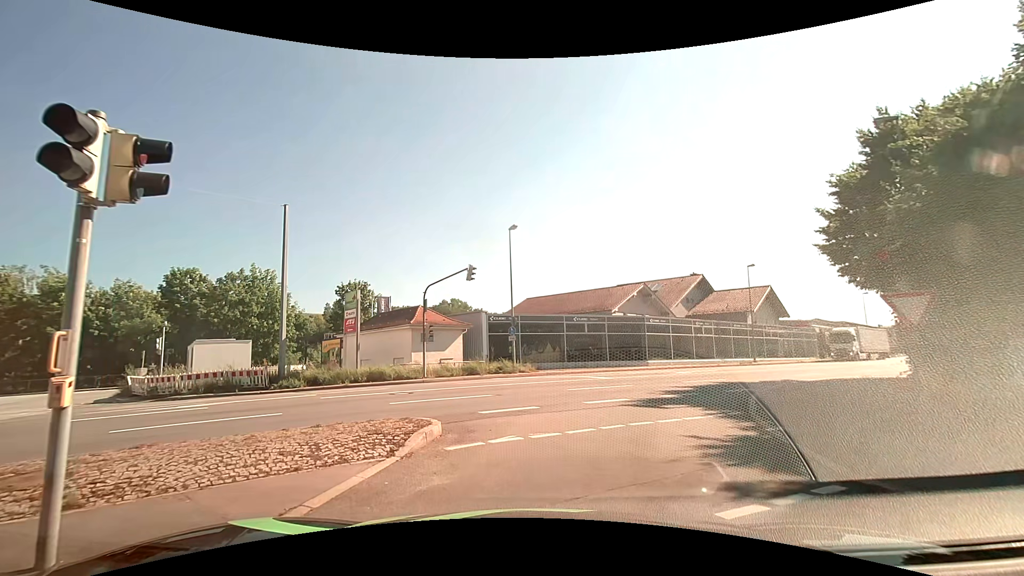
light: Day
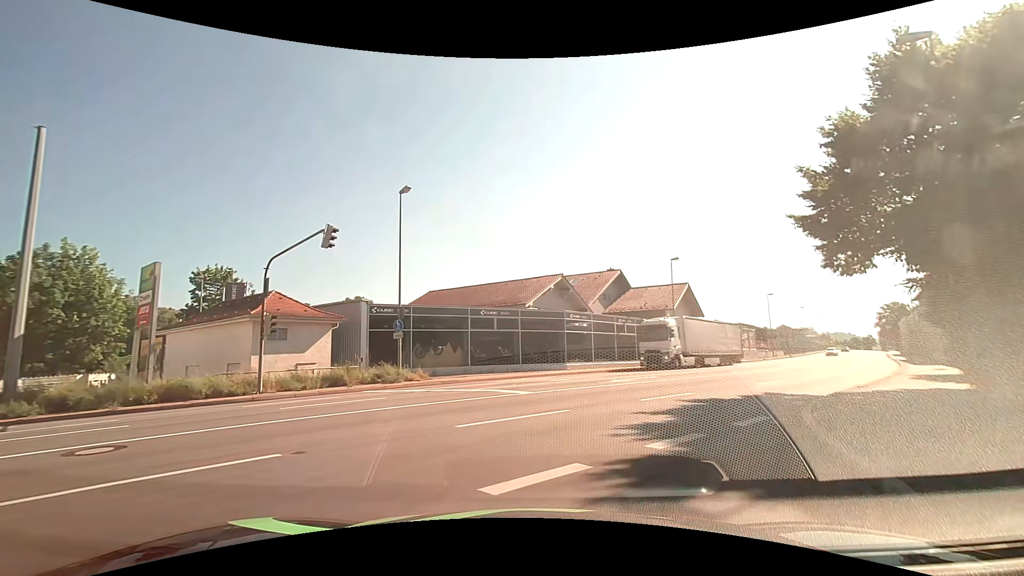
(+0.6, +7.9) m; +11°
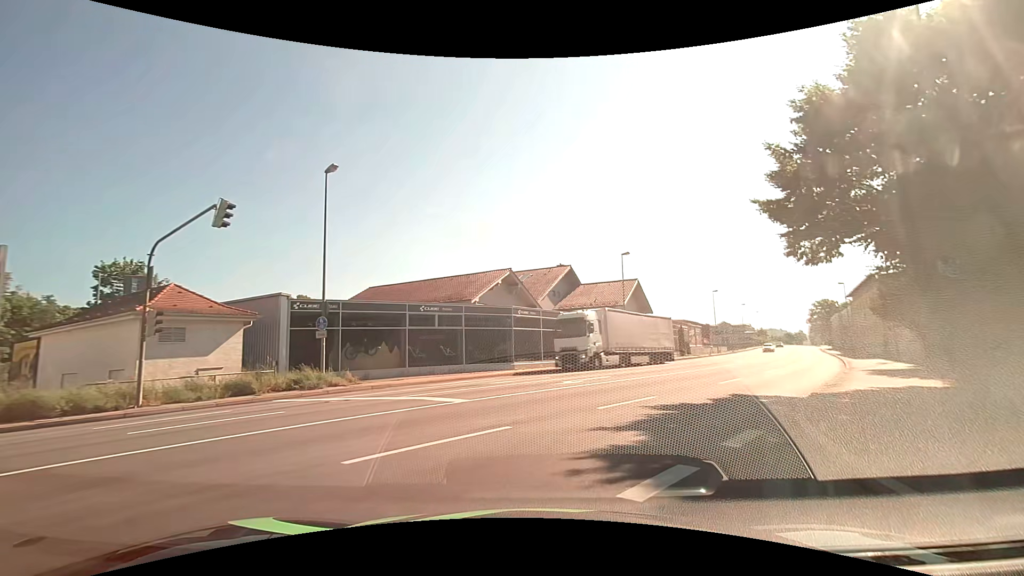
(+0.1, +2.6) m; +5°
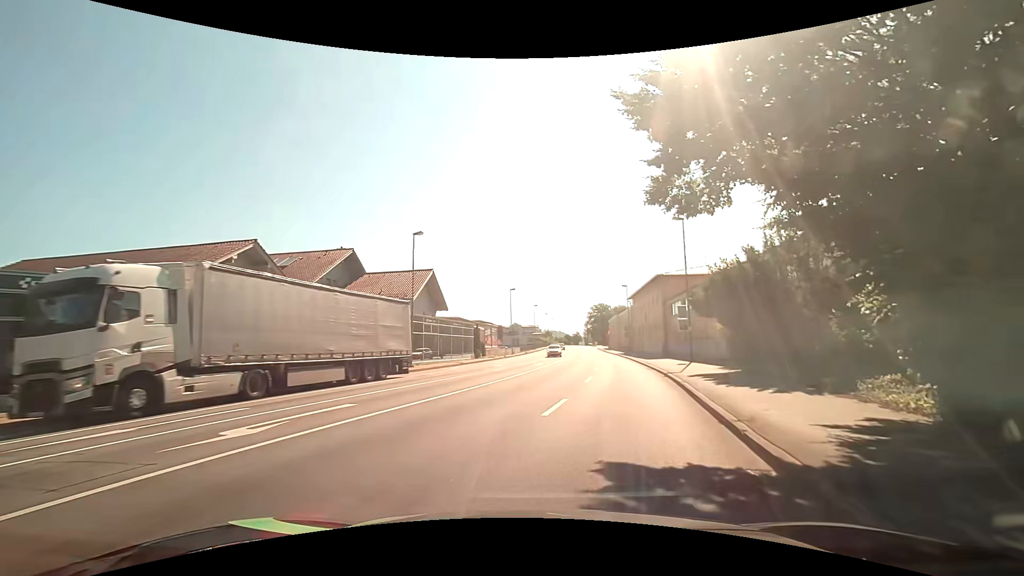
(+1.9, +9.6) m; +22°
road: tertiary_link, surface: asphalt
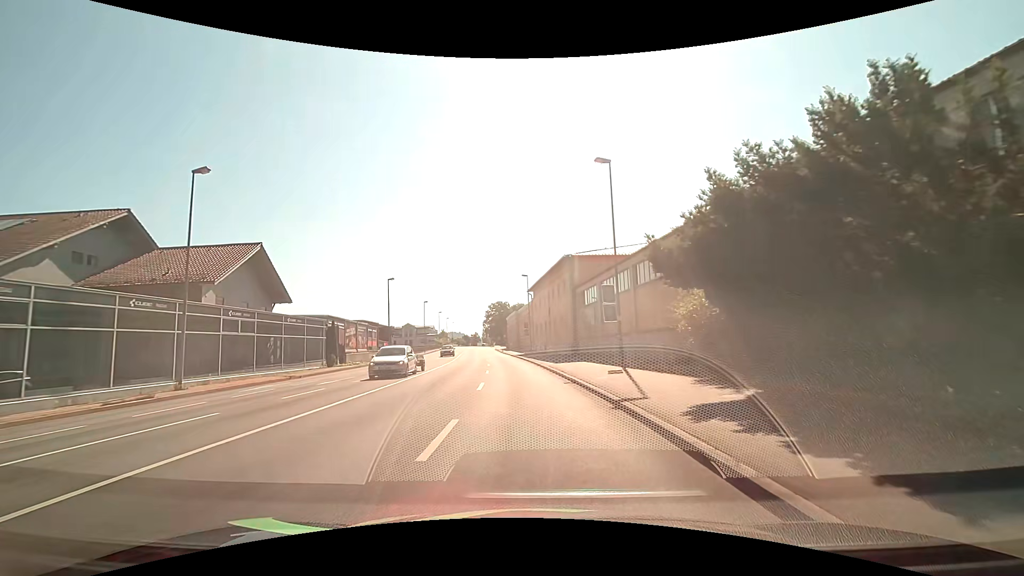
(+1.8, +12.9) m; +13°
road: primary
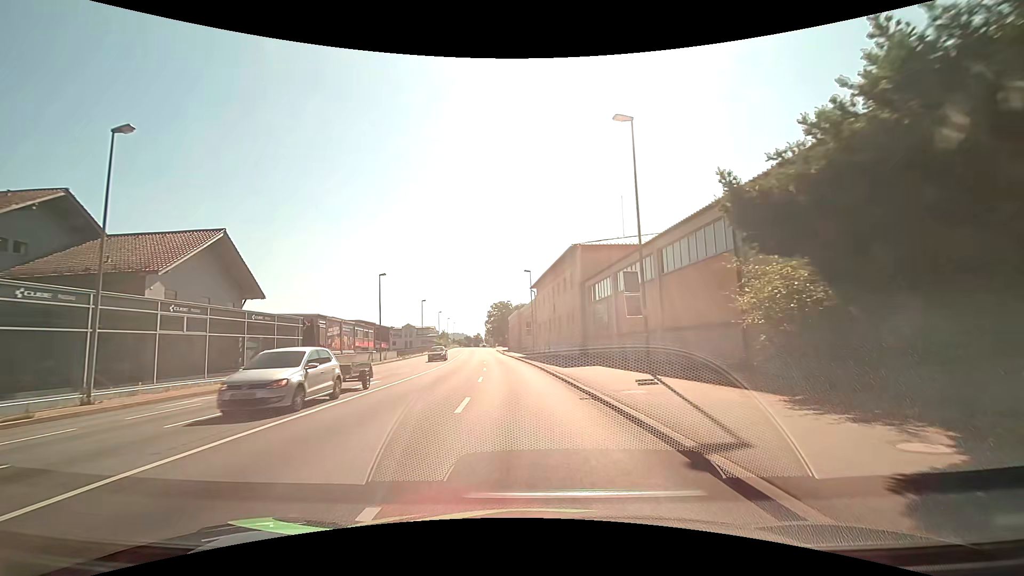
(0.0, +4.9) m; 0°
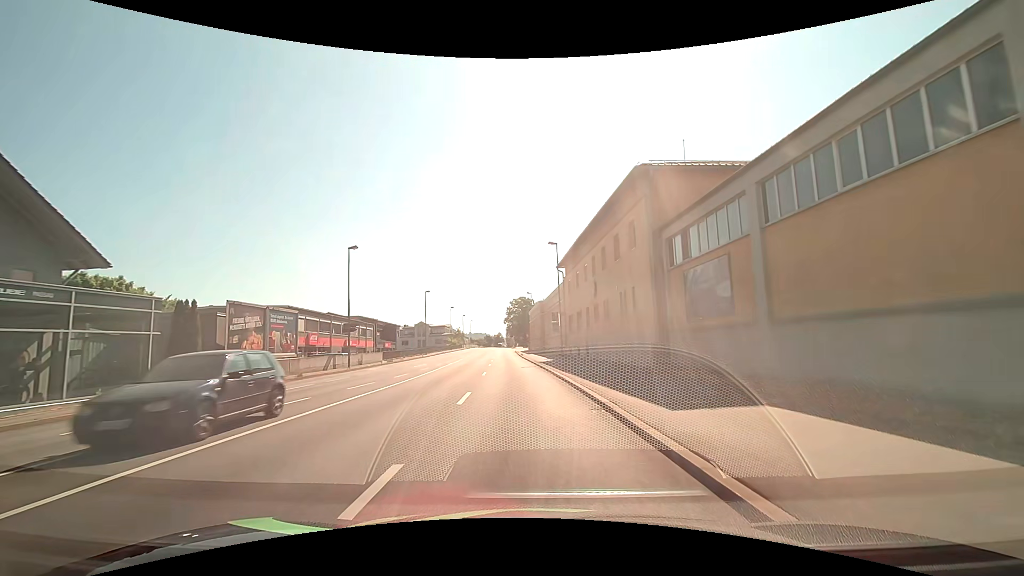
(-0.4, +16.8) m; -3°
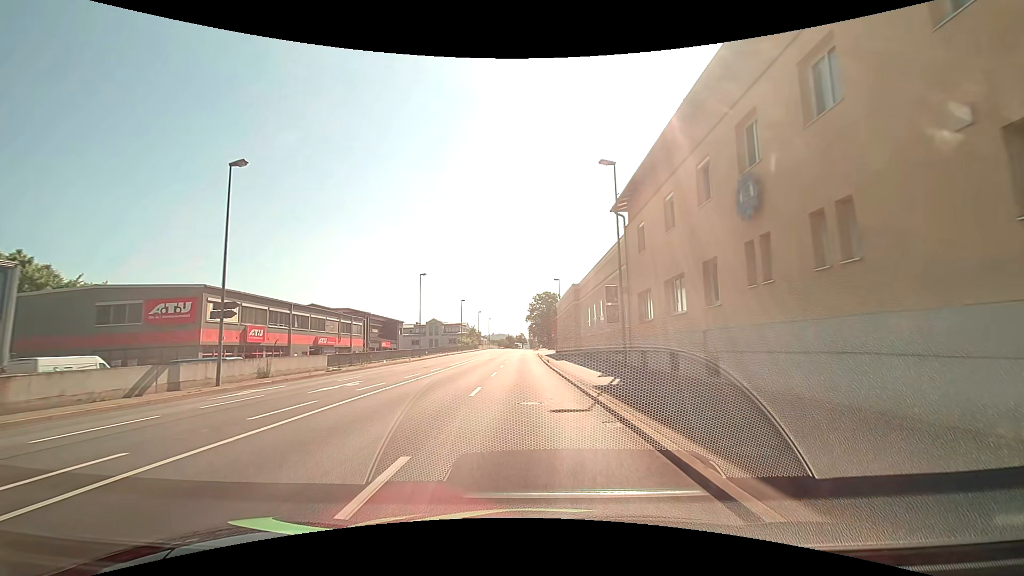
(-0.6, +20.3) m; -3°
(0, +10) (0, +20) (0, +30) (0, +40) (0, +50) (0, +60) (0, +70) (-1, +80) (-1, +90) (-1, +100) m
